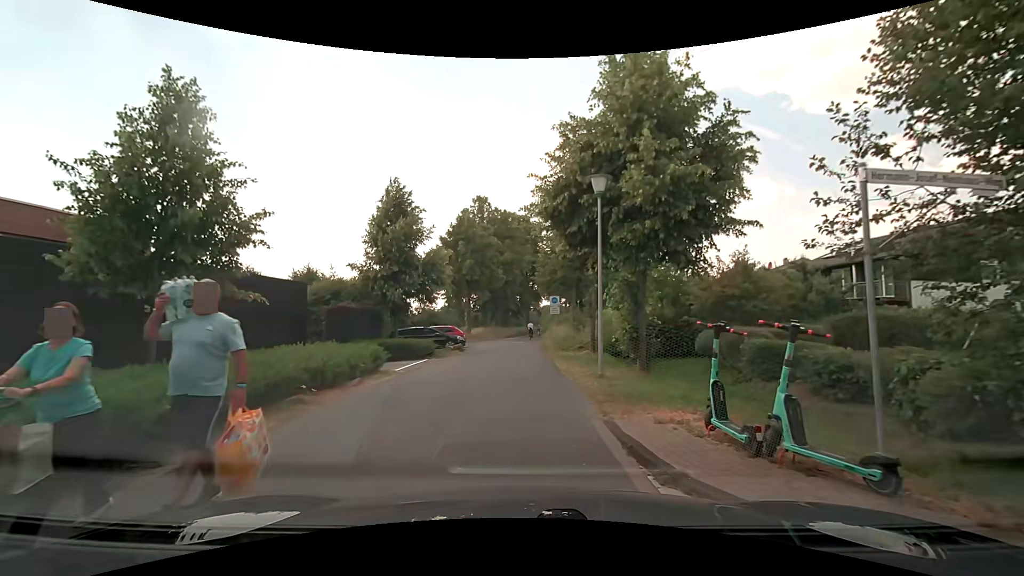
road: residential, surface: asphalt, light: Day
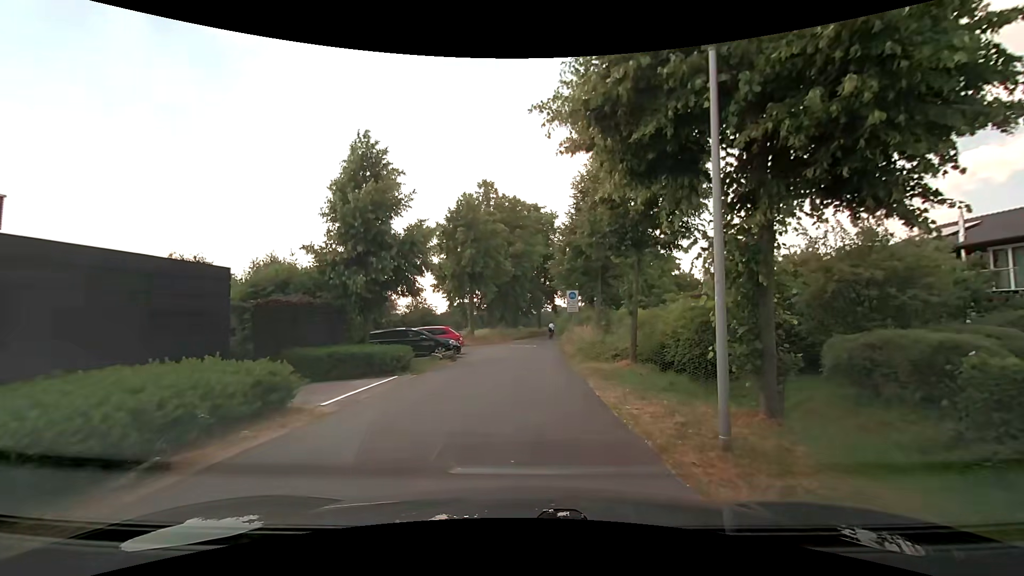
(0.0, +6.8) m; 0°
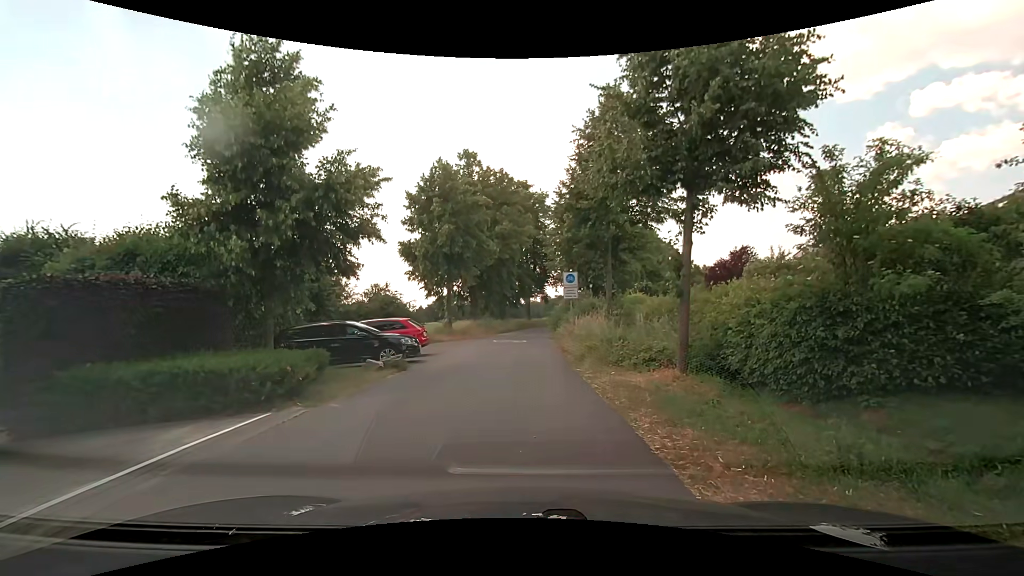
(0.0, +6.4) m; -1°
